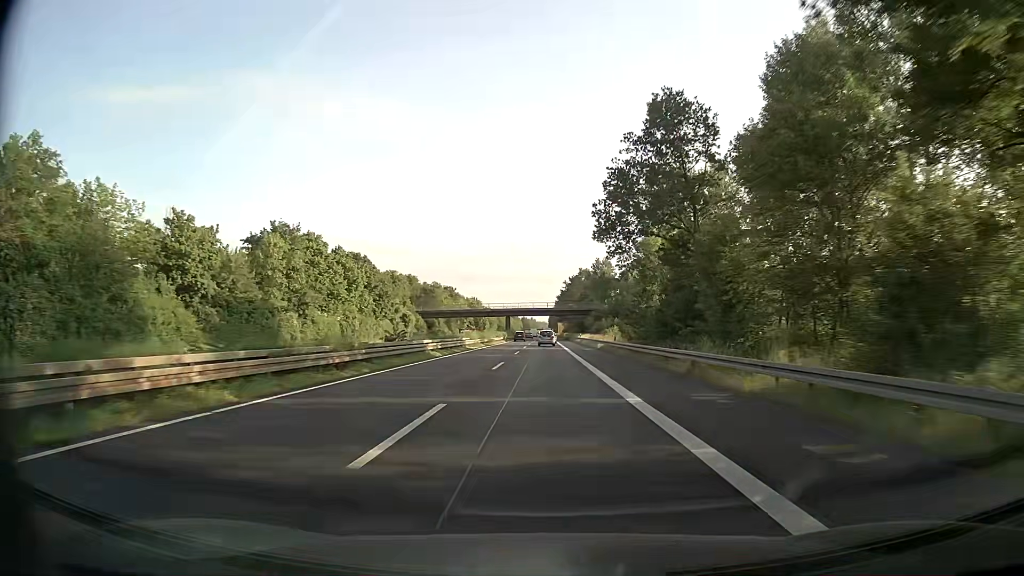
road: trunk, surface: asphalt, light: Day
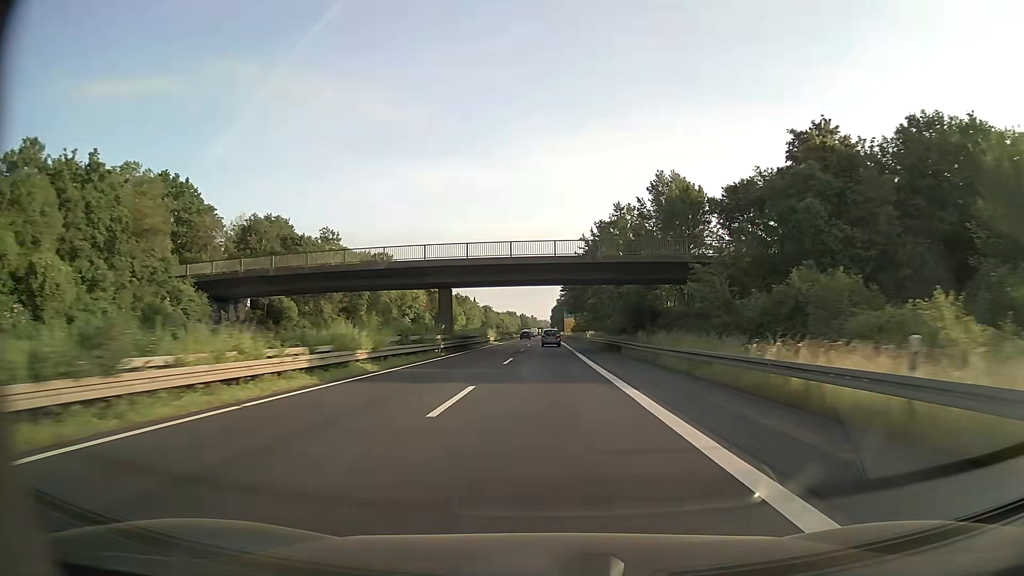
(-0.1, +86.4) m; 0°
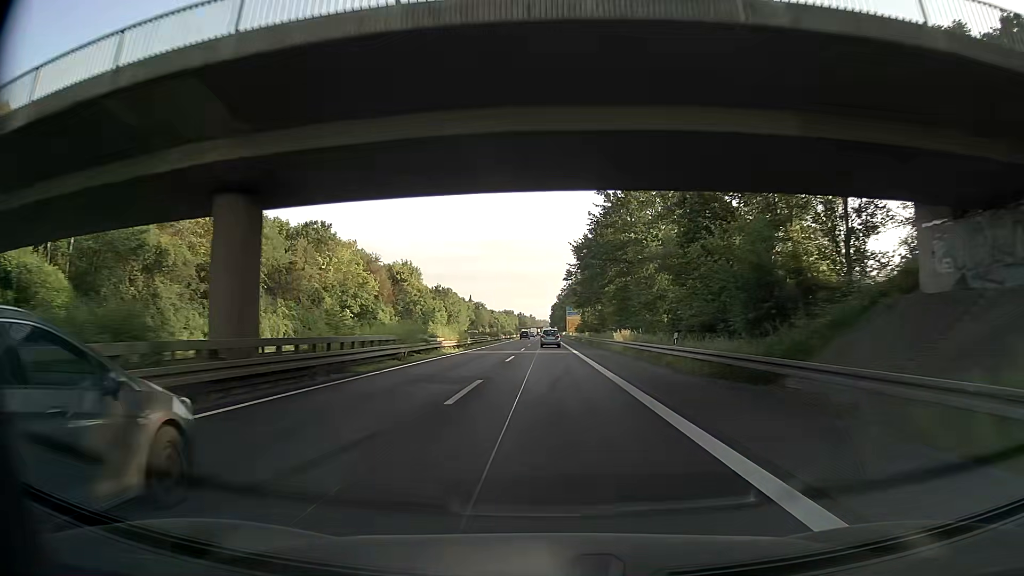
(0.0, +34.5) m; 0°
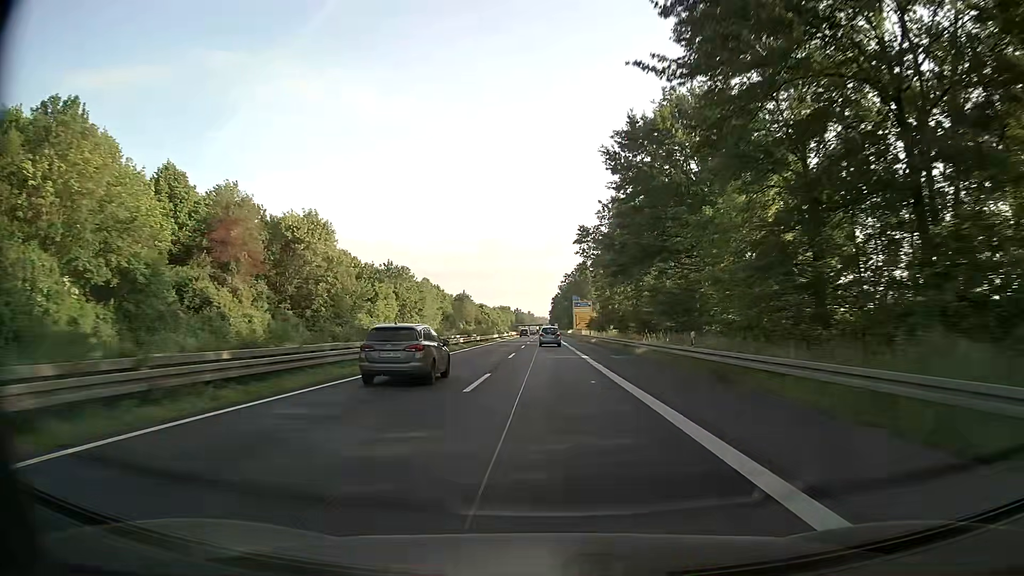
(-0.1, +51.6) m; 0°
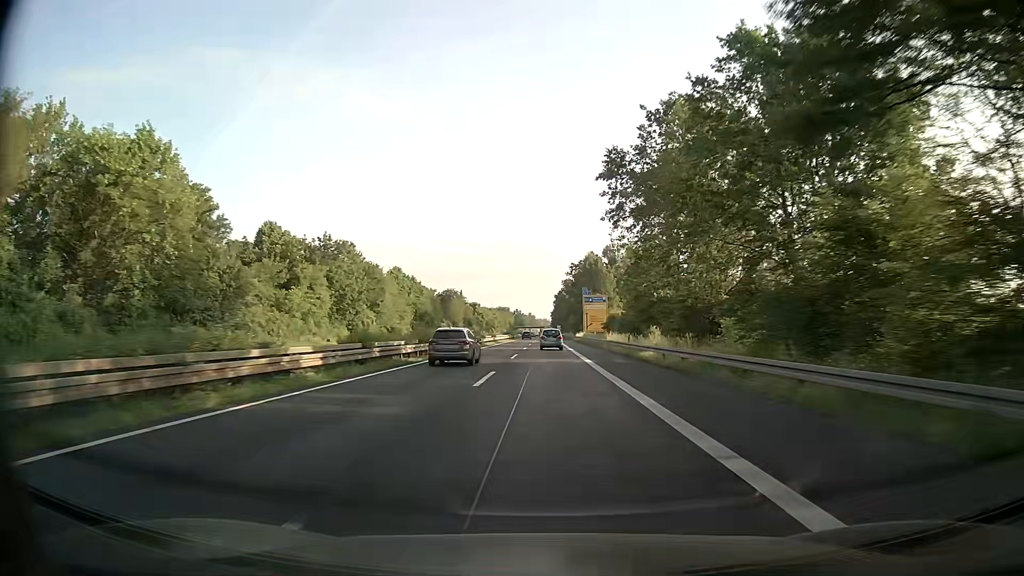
(0.0, +34.1) m; 0°
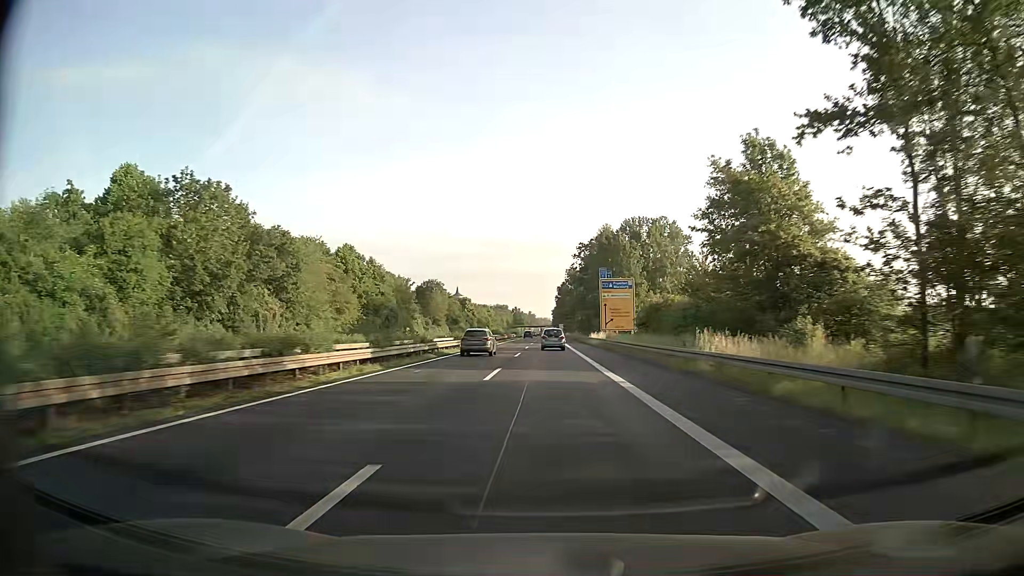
(0.0, +34.0) m; 0°
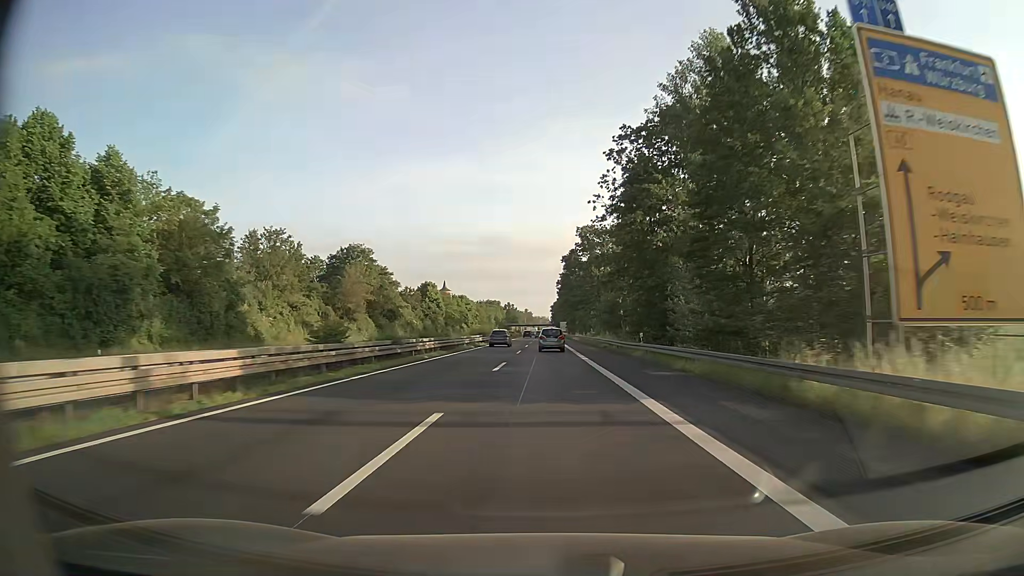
(+0.1, +67.9) m; 0°
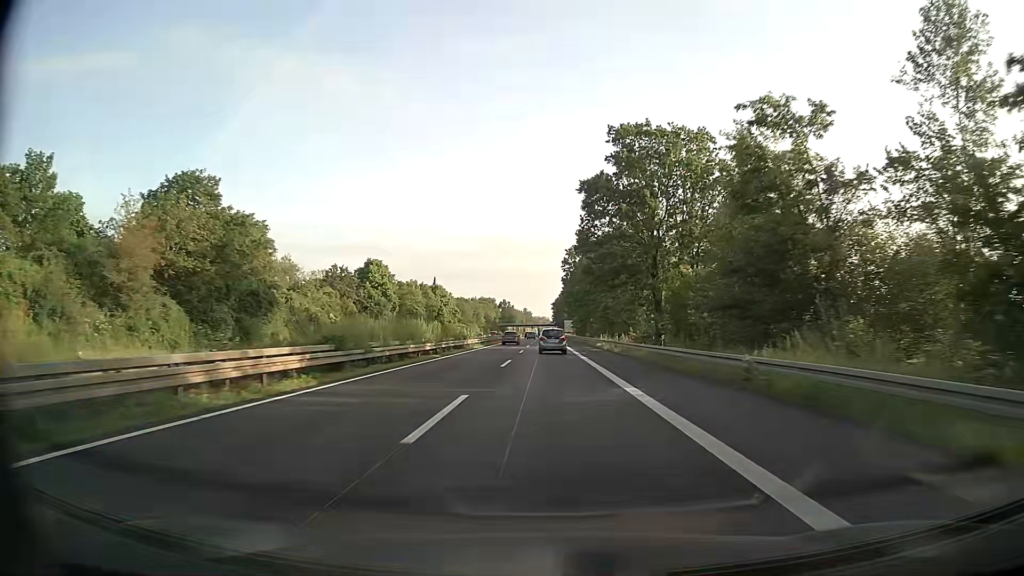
(-0.1, +50.9) m; 0°
(0, +10) (0, +20) (0, +30) (0, +40) (0, +50) (0, +60) (0, +70) (0, +80) (0, +90) (0, +100) m
